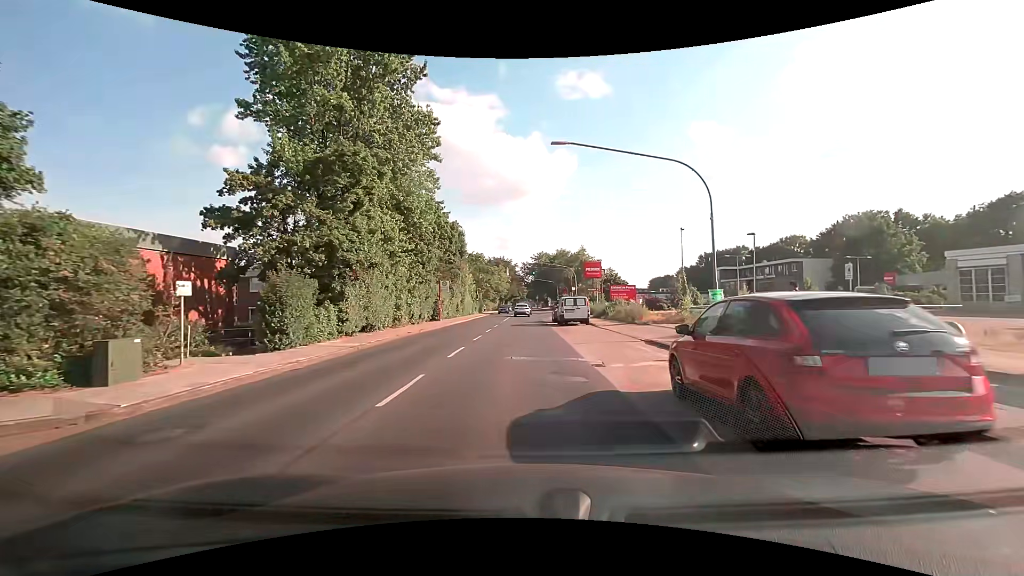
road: secondary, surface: asphalt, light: Day
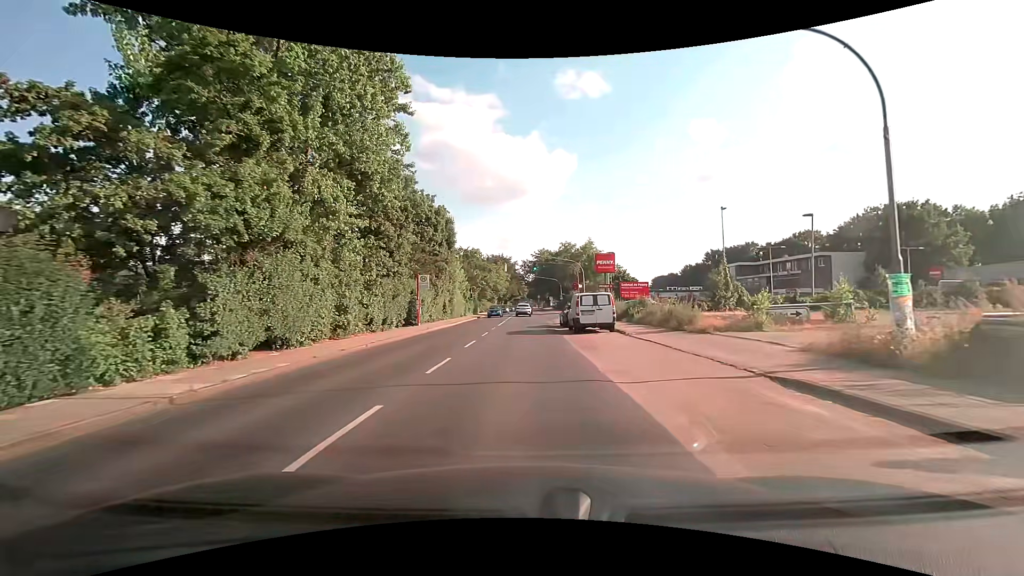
(0.0, +9.0) m; +1°
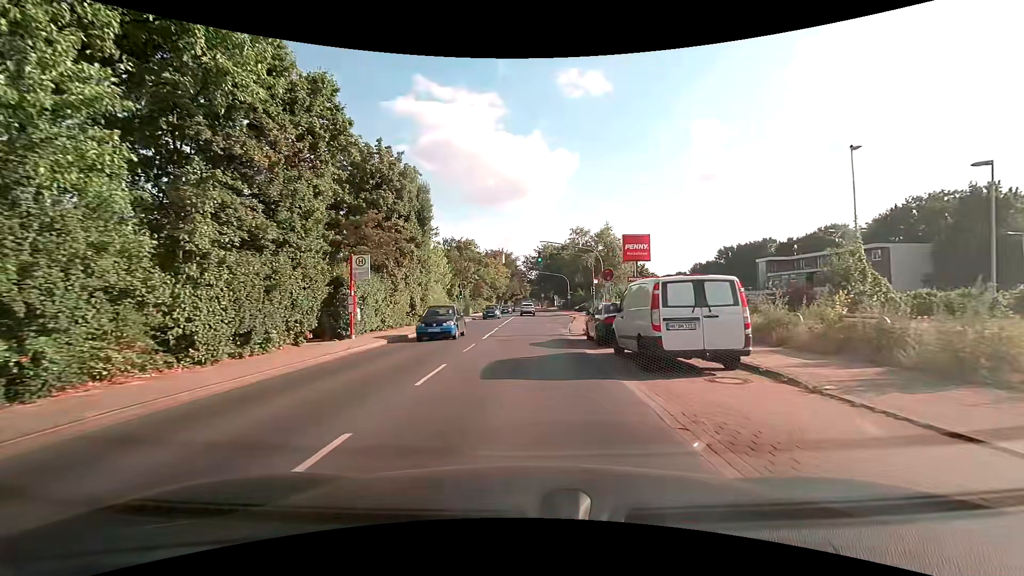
(-0.3, +13.5) m; -1°
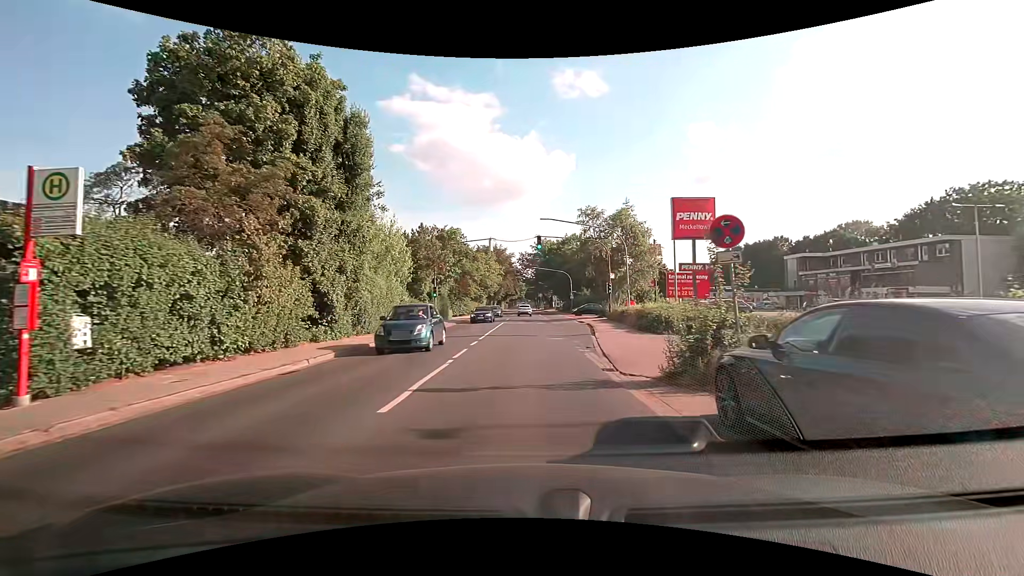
(0.0, +13.6) m; +1°
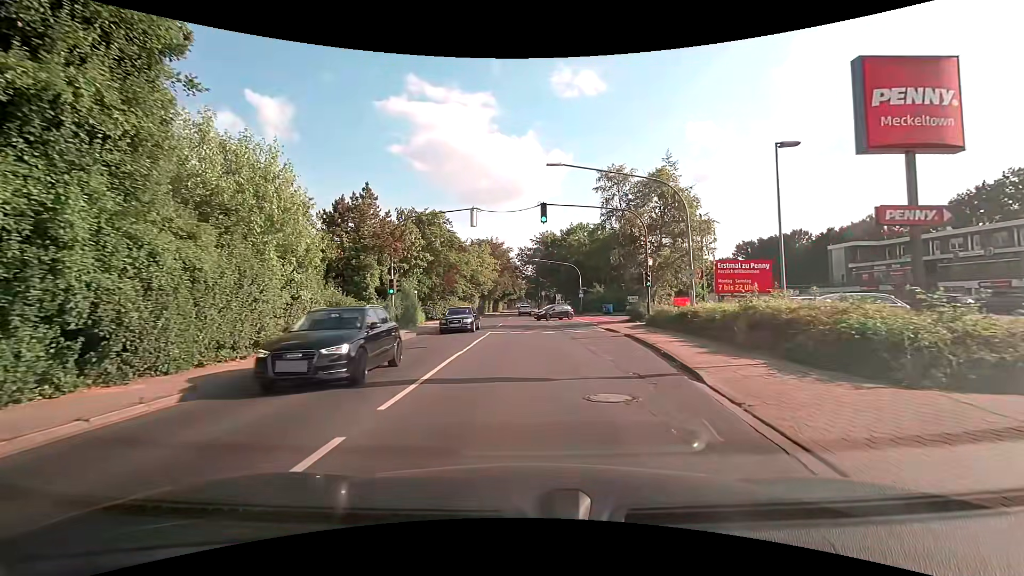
(0.0, +13.6) m; 0°
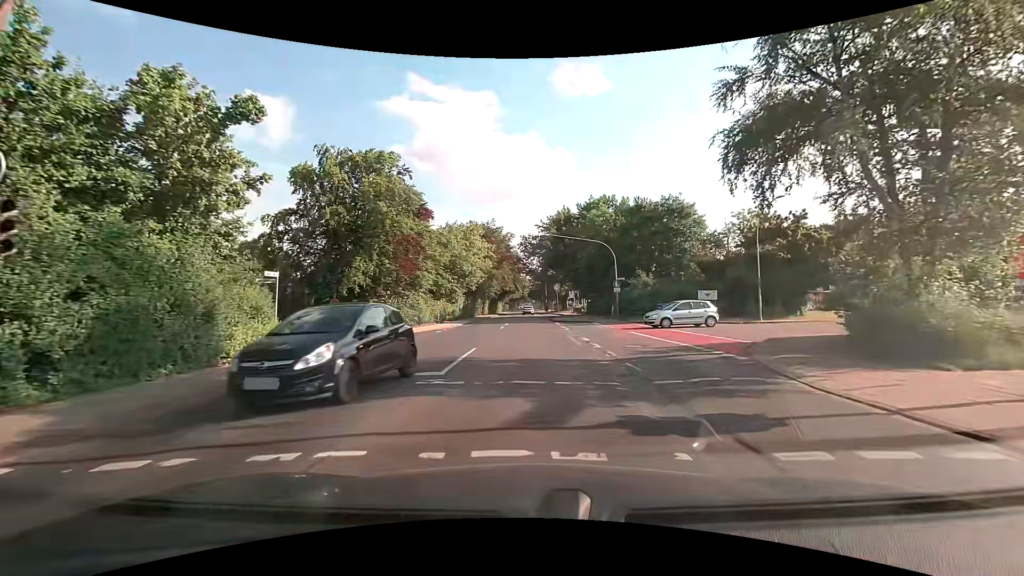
(-0.1, +22.6) m; 0°
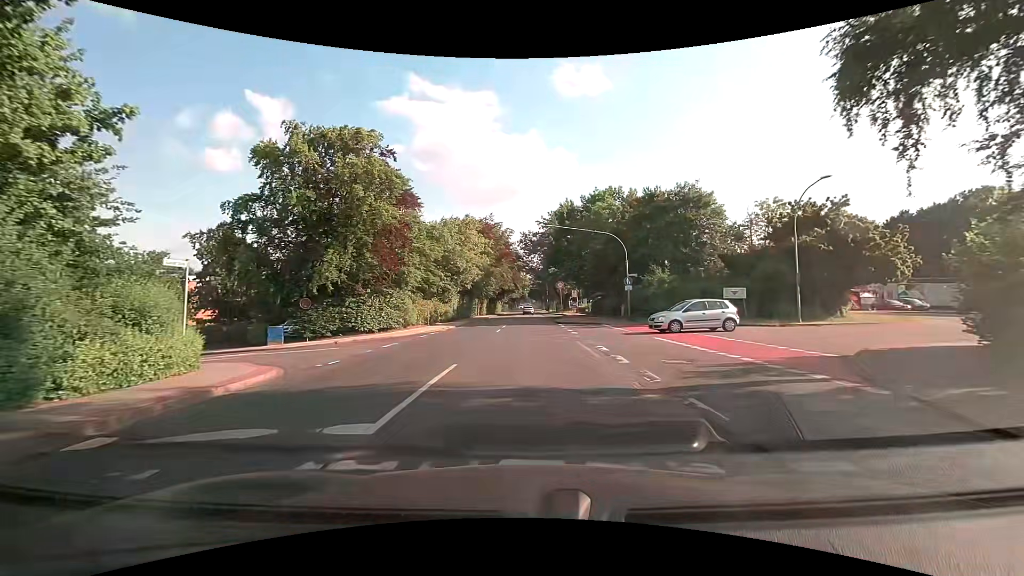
(0.0, +4.5) m; 0°
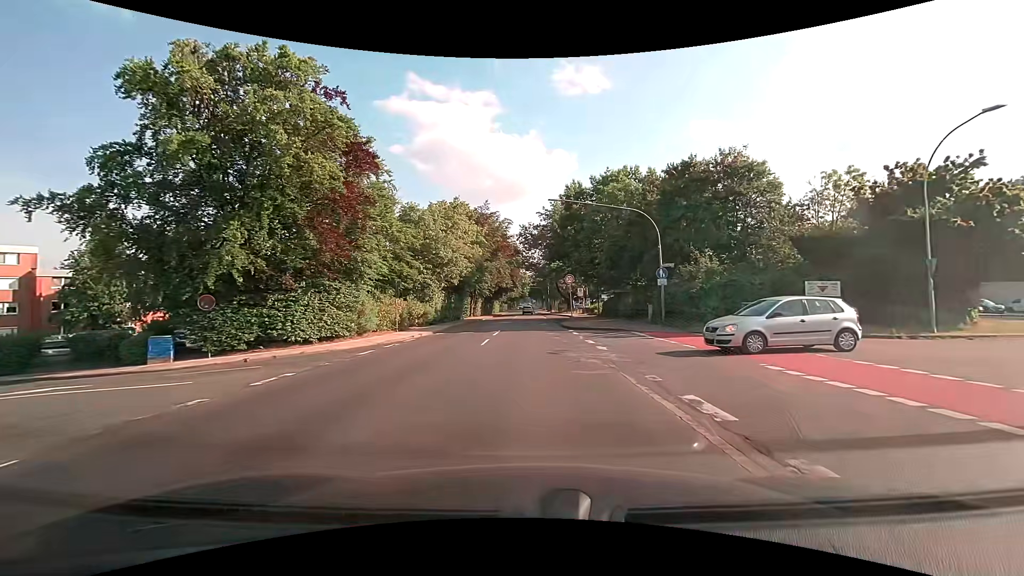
(0.0, +9.1) m; +1°
(0, +10) (0, +20) (0, +30) (0, +40) (0, +50) (0, +60) (0, +70) (0, +80) (0, +90) (0, +100) m
